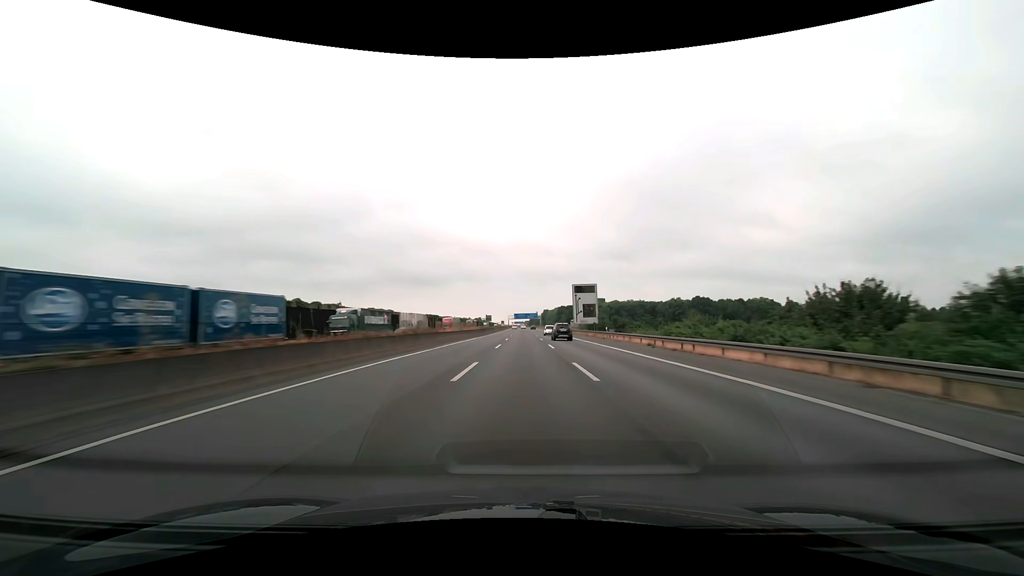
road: motorway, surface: asphalt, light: Day
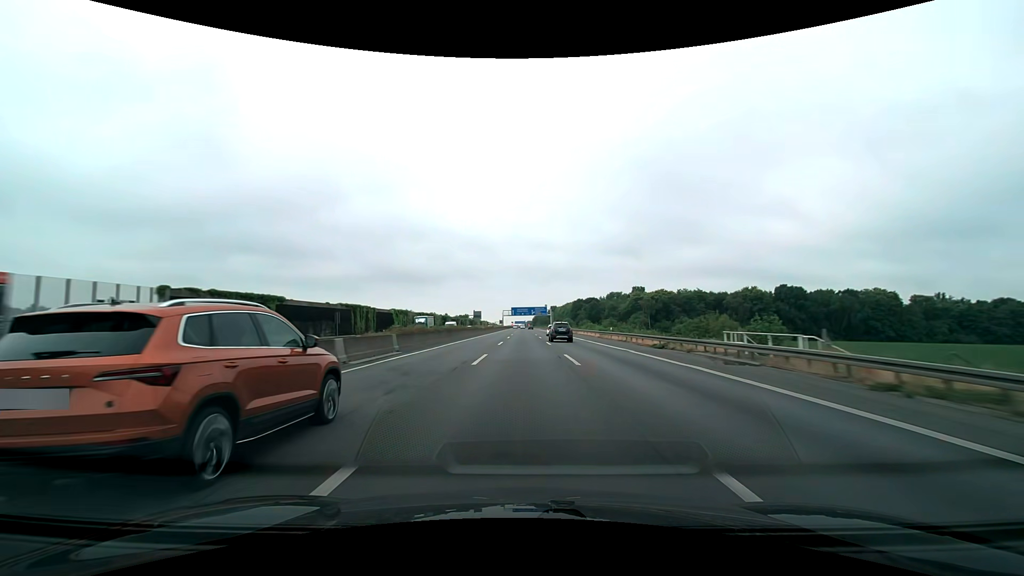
(-0.1, +103.0) m; 0°
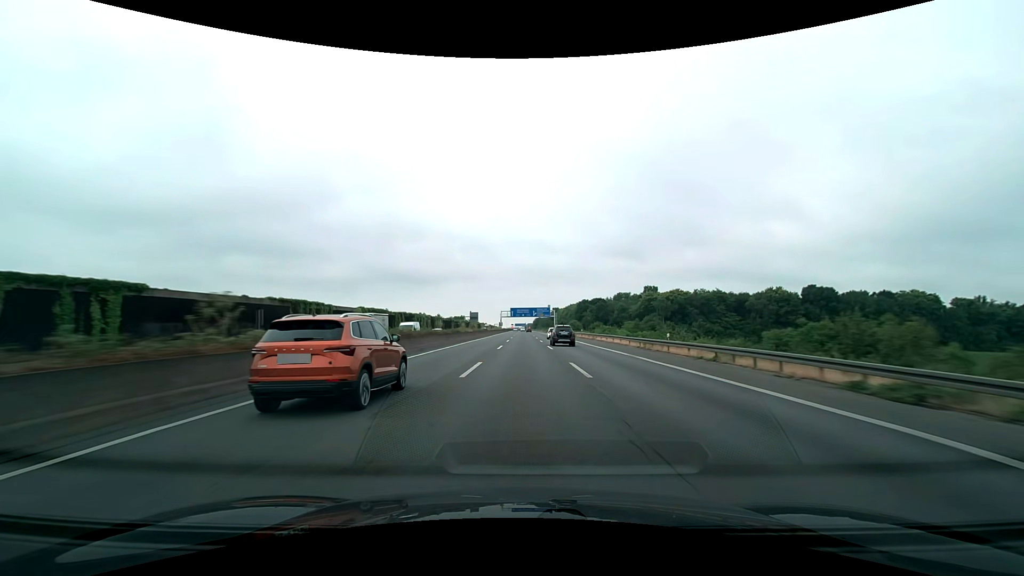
(0.0, +20.6) m; 0°
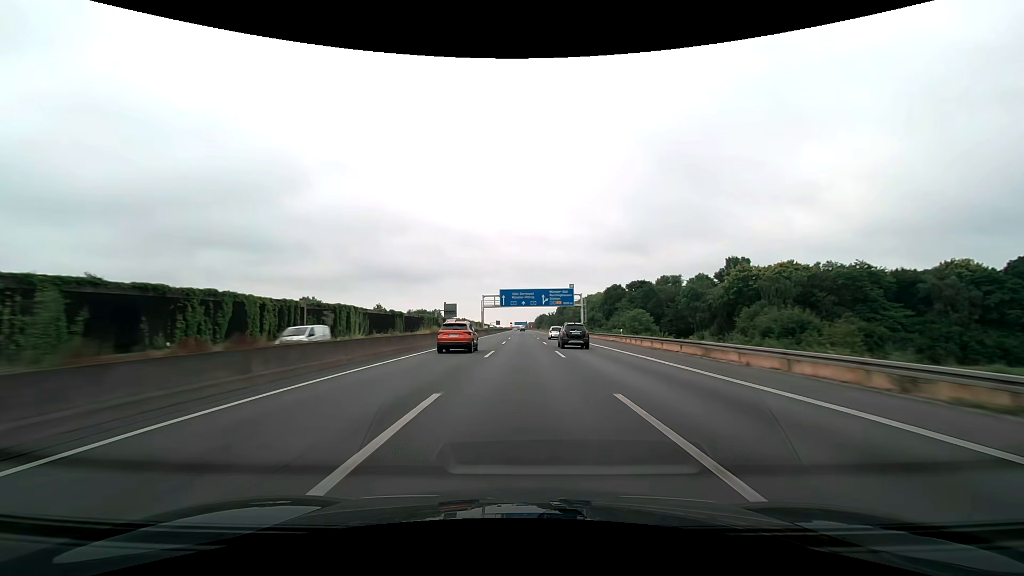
(+0.1, +82.4) m; 0°
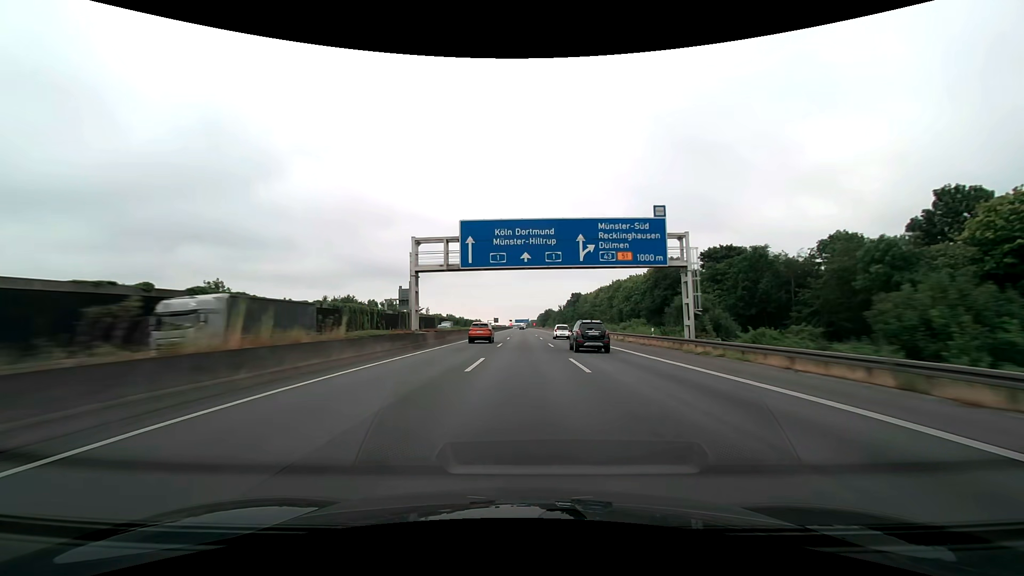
(0.0, +61.8) m; 0°
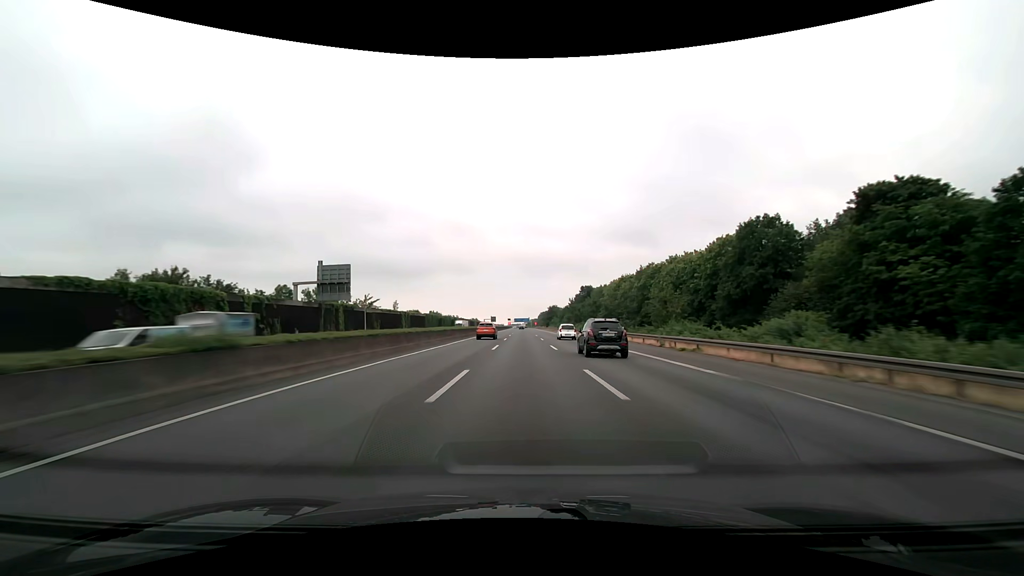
(0.0, +41.3) m; 0°
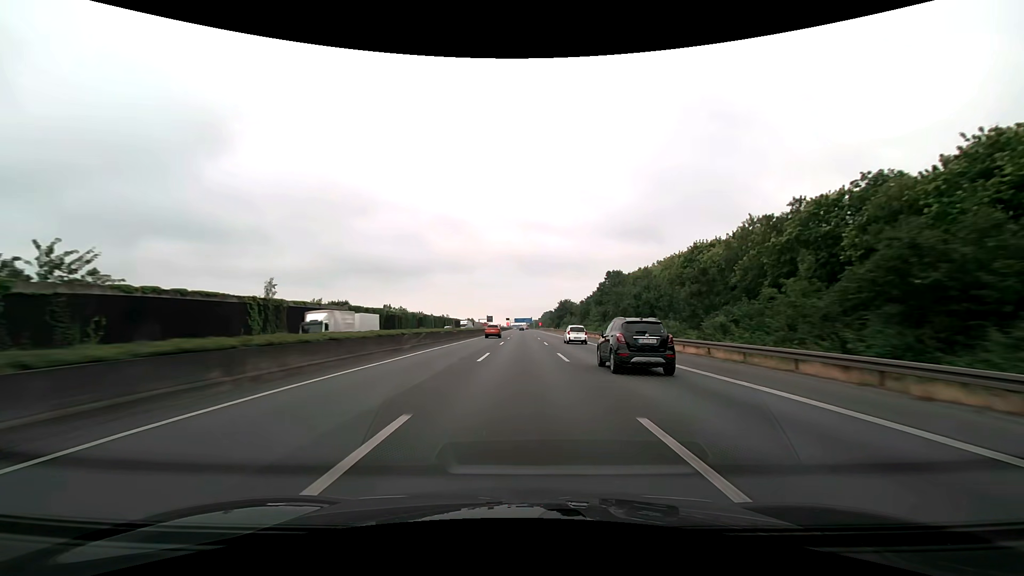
(-0.1, +61.9) m; 0°
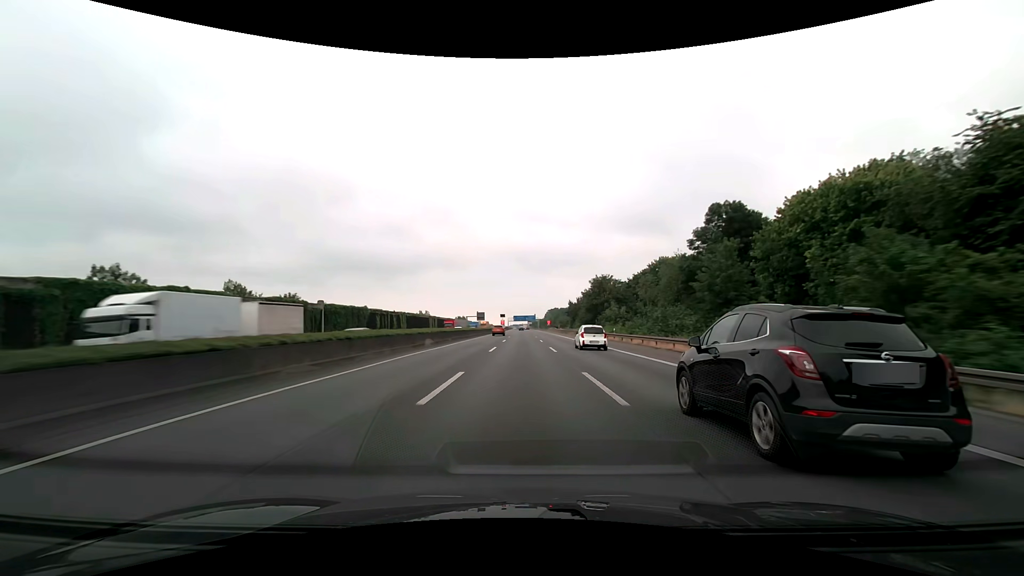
(-0.1, +82.6) m; 0°
(0, +10) (0, +20) (0, +30) (0, +40) (0, +50) (0, +60) (0, +70) (0, +80) (0, +90) (0, +100) m
